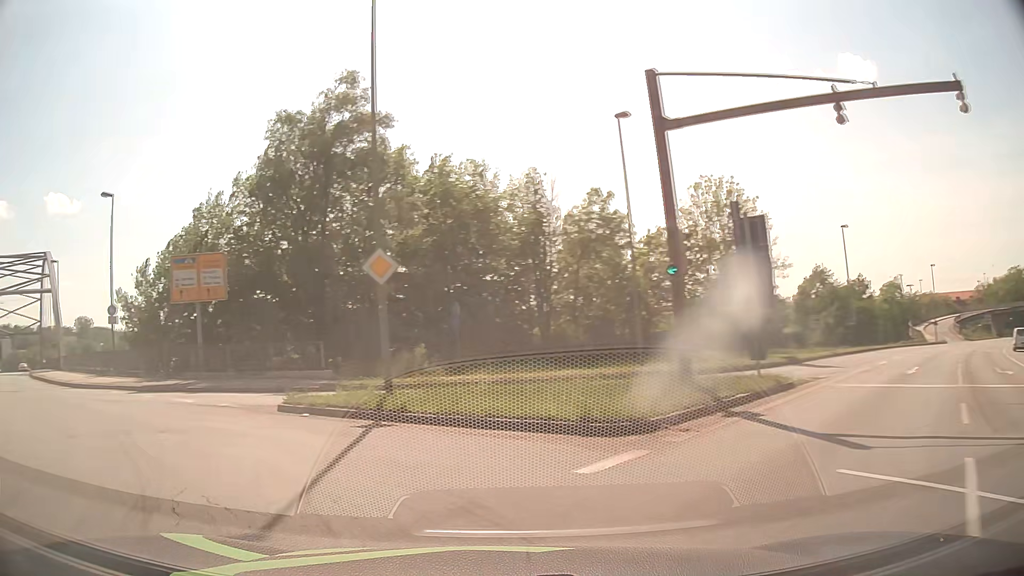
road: primary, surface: asphalt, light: Day
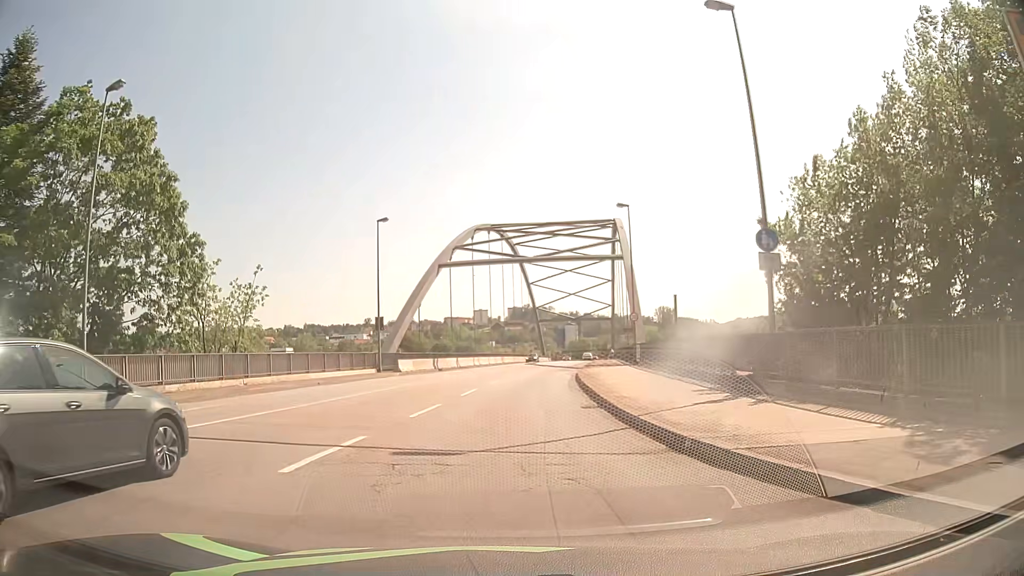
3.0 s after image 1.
(-13.3, +17.7) m; -54°
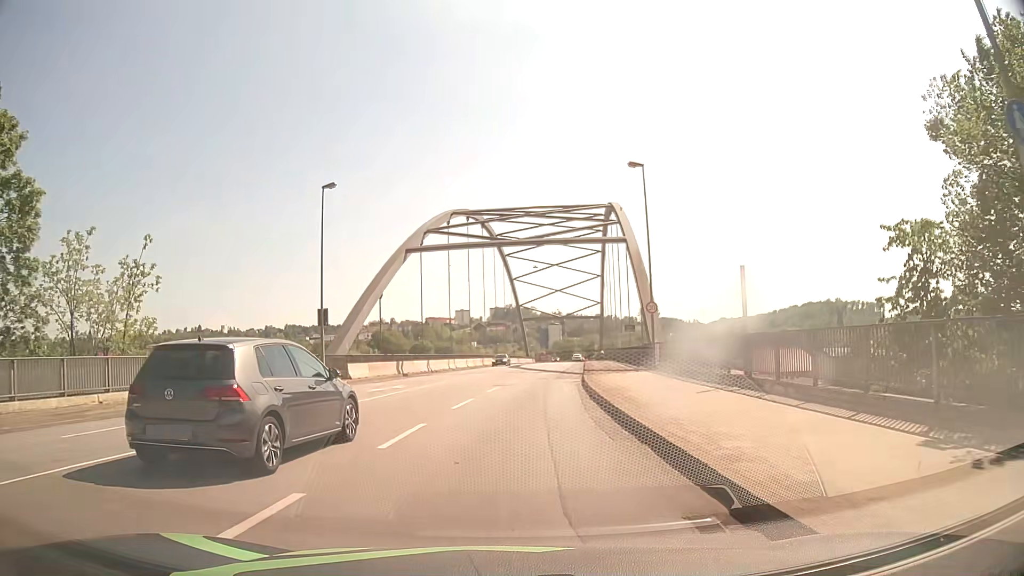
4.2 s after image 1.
(+0.1, +10.0) m; +1°
